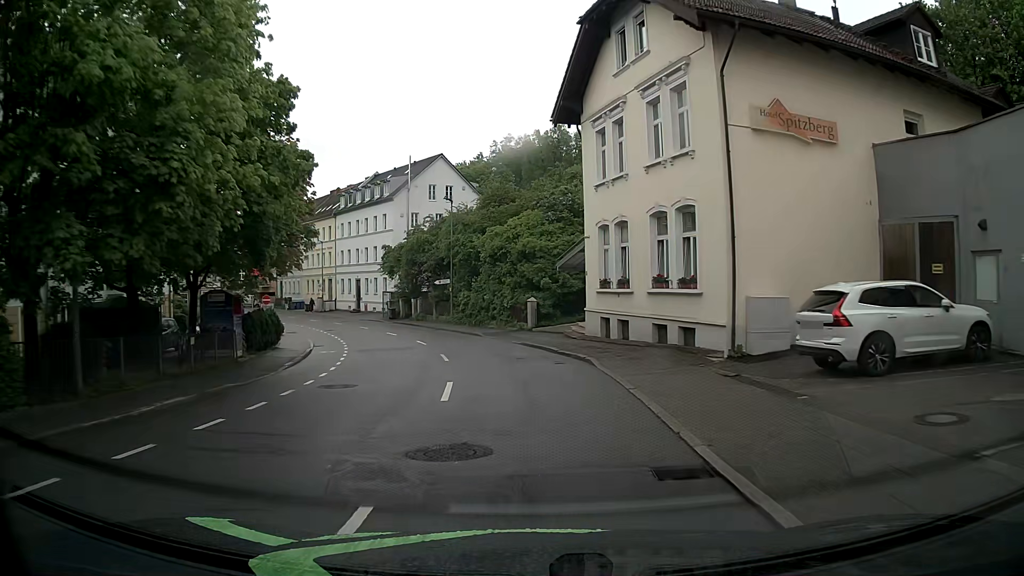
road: tertiary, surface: asphalt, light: Day
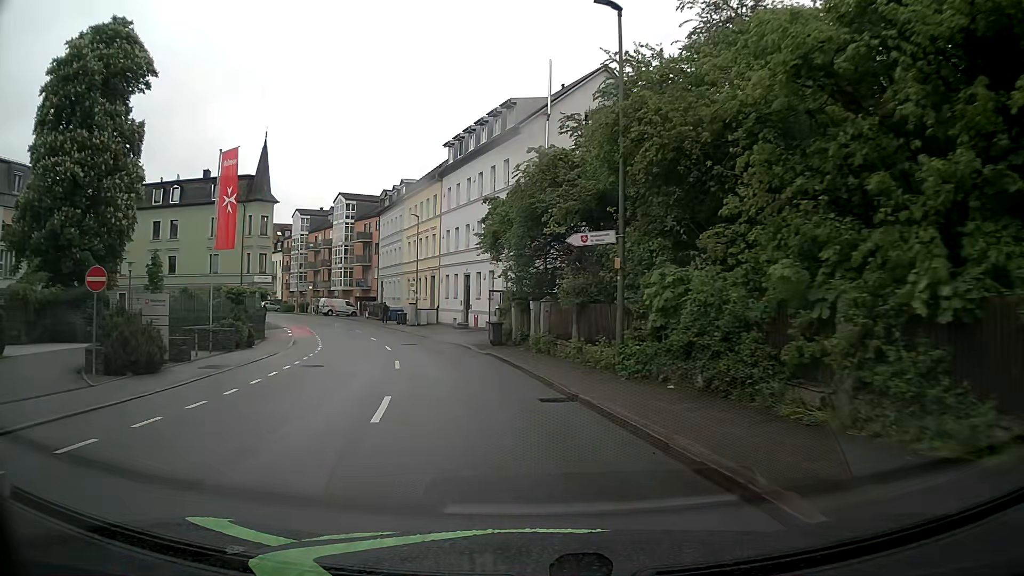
(-3.1, +29.1) m; -15°
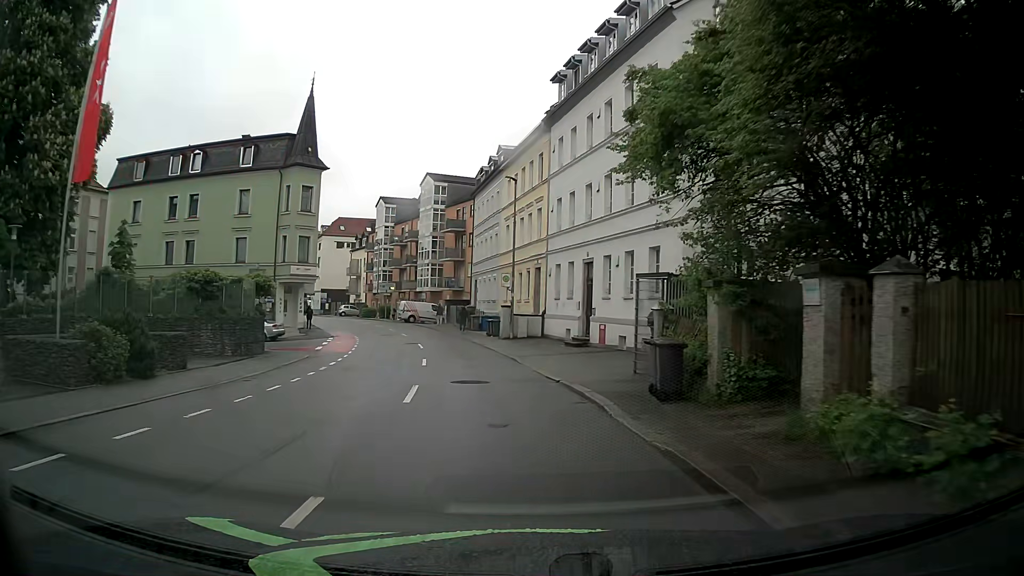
(-1.5, +15.8) m; -10°
